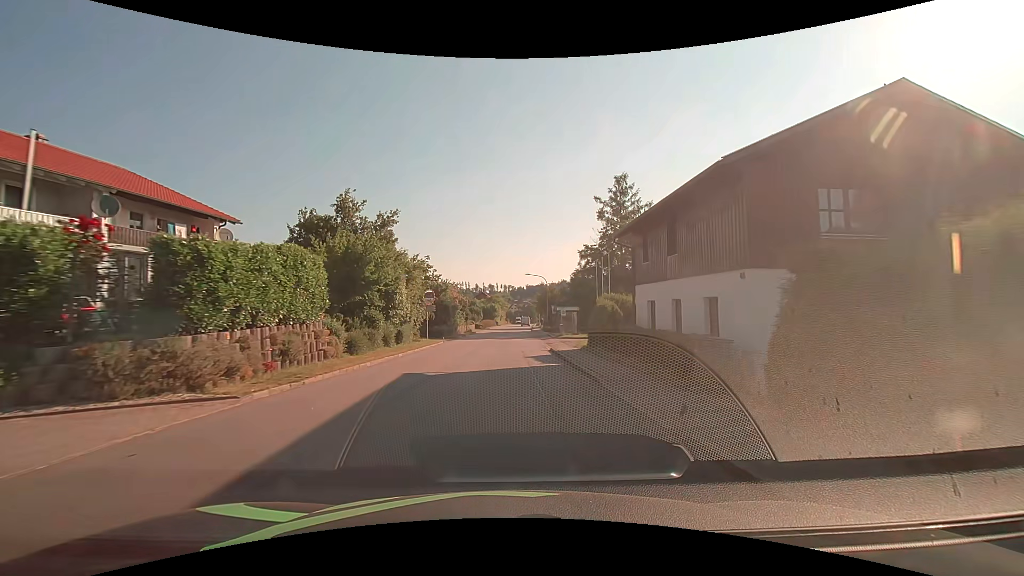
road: tertiary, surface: asphalt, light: Day
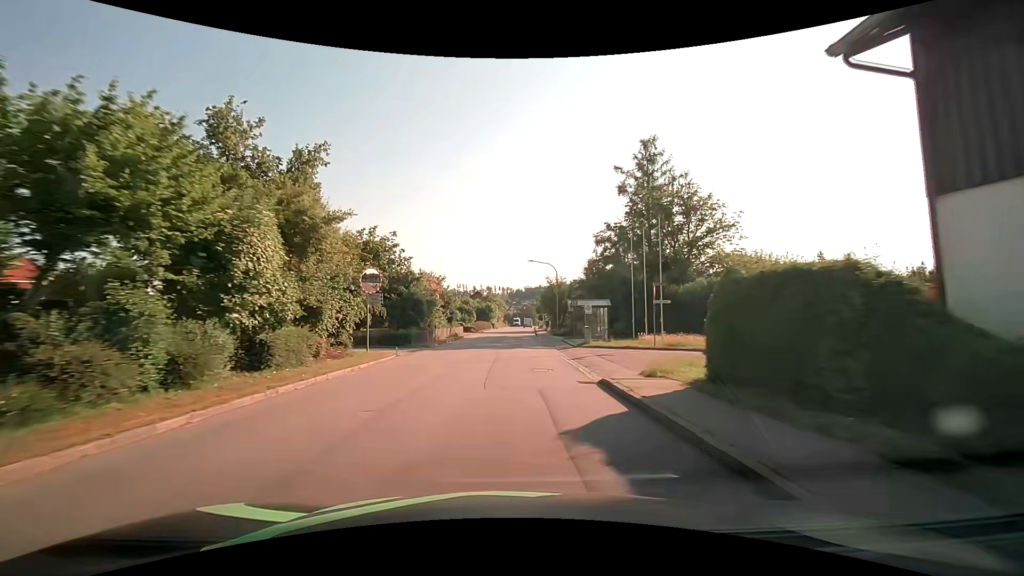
(0.0, +15.2) m; 0°
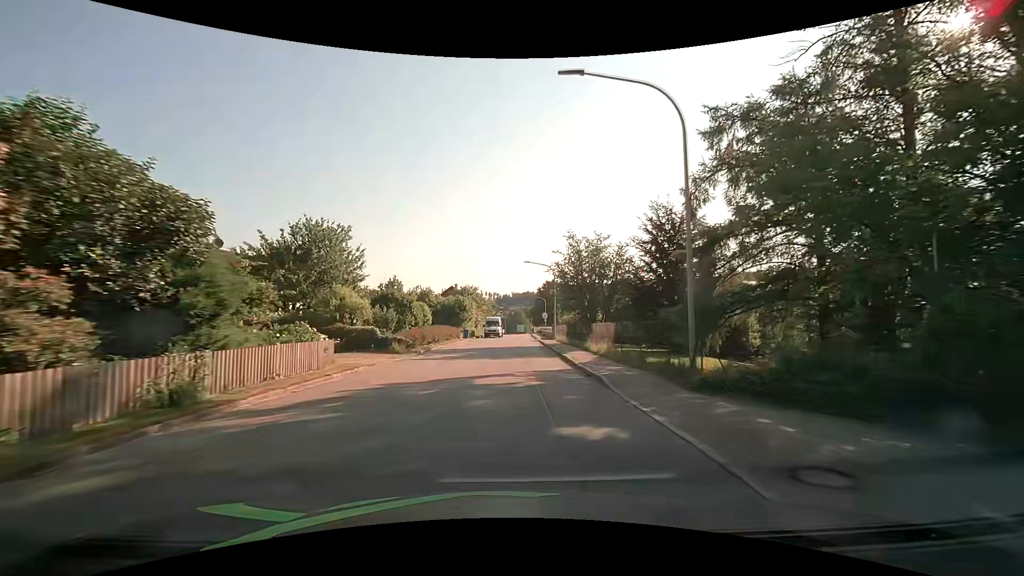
(+0.4, +38.1) m; +2°
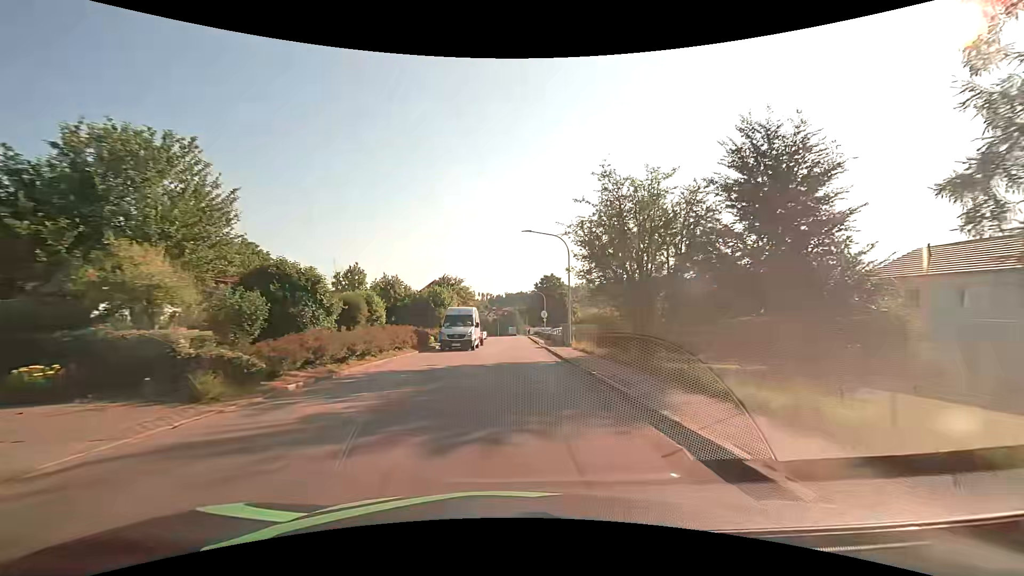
(0.0, +15.2) m; +1°
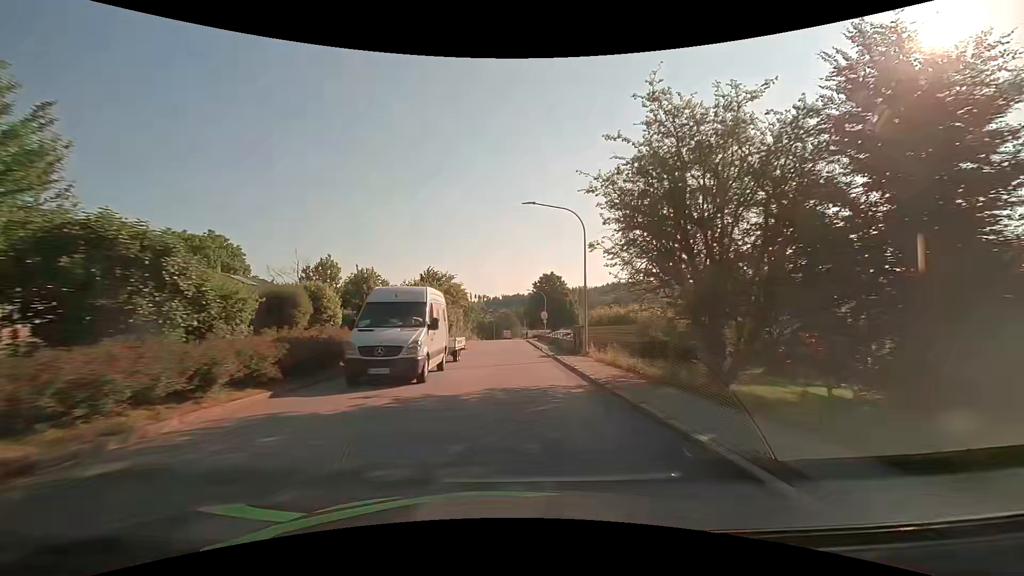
(0.0, +7.6) m; 0°
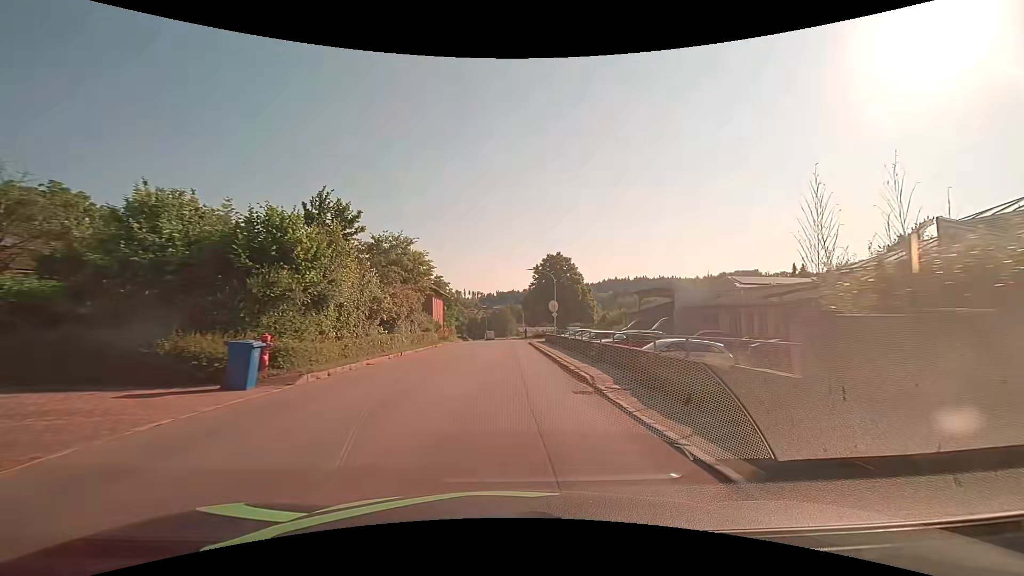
(+0.2, +22.8) m; +1°
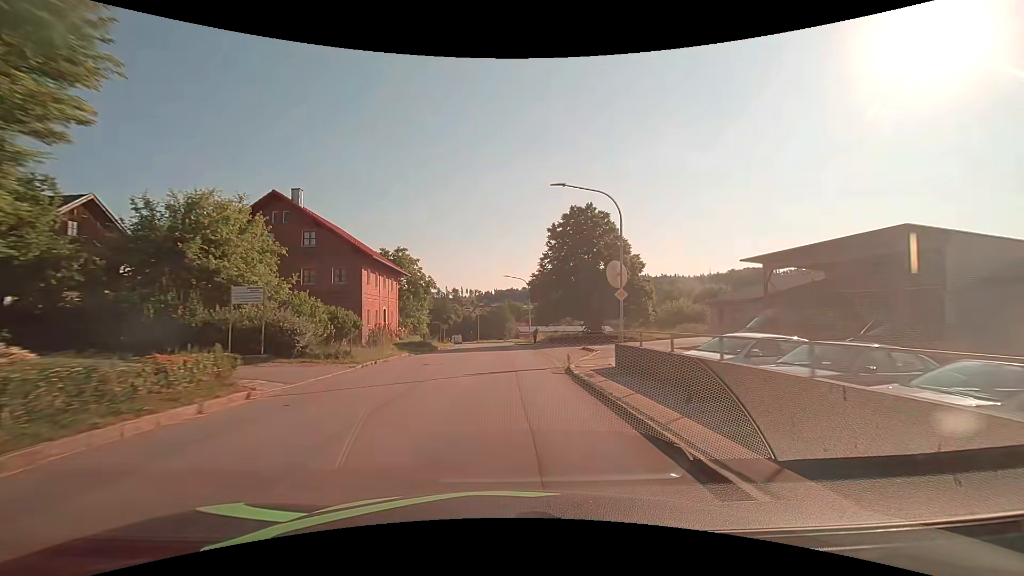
(+0.1, +30.4) m; 0°
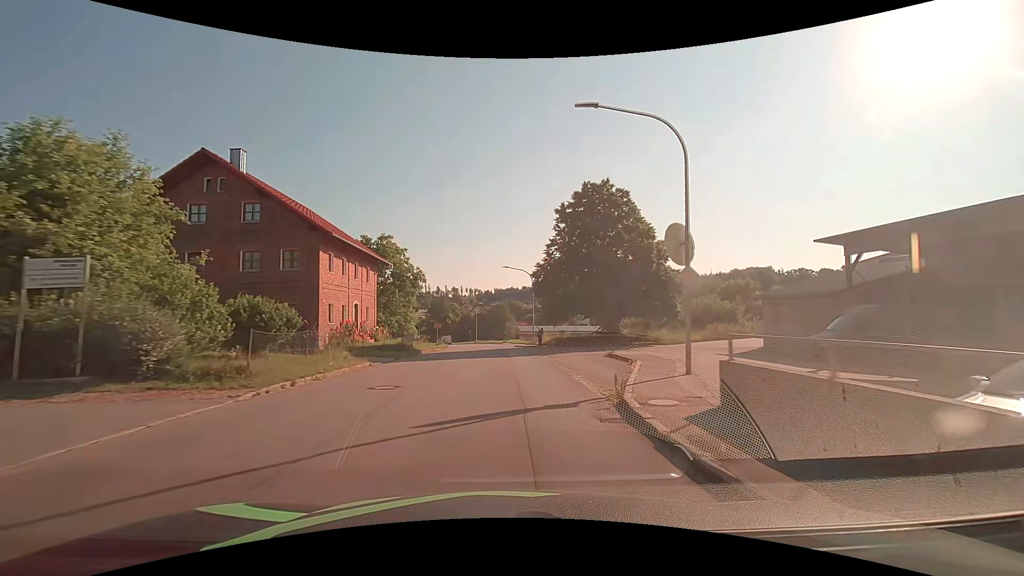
(0.0, +7.6) m; 0°
